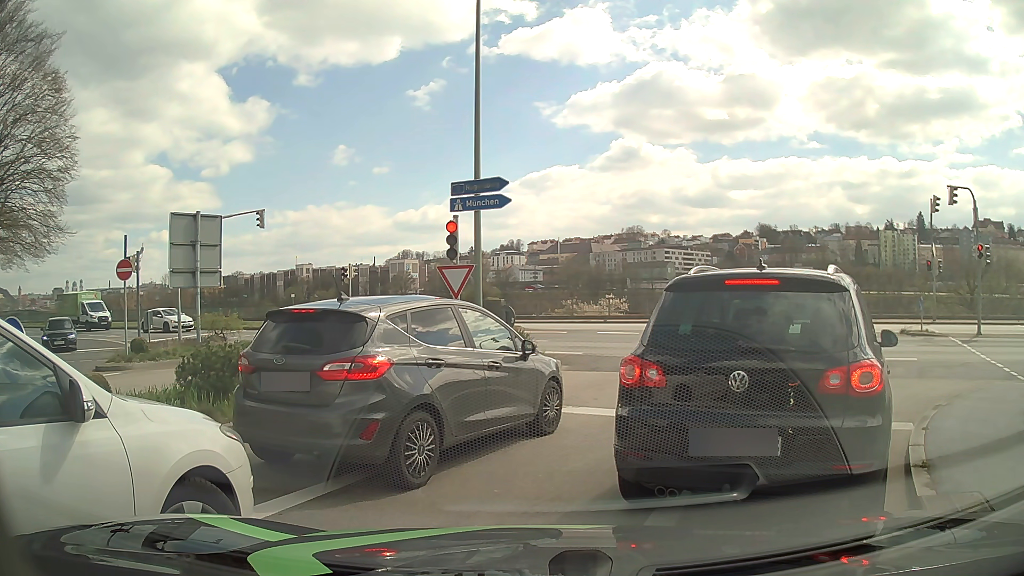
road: tertiary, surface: asphalt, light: Day
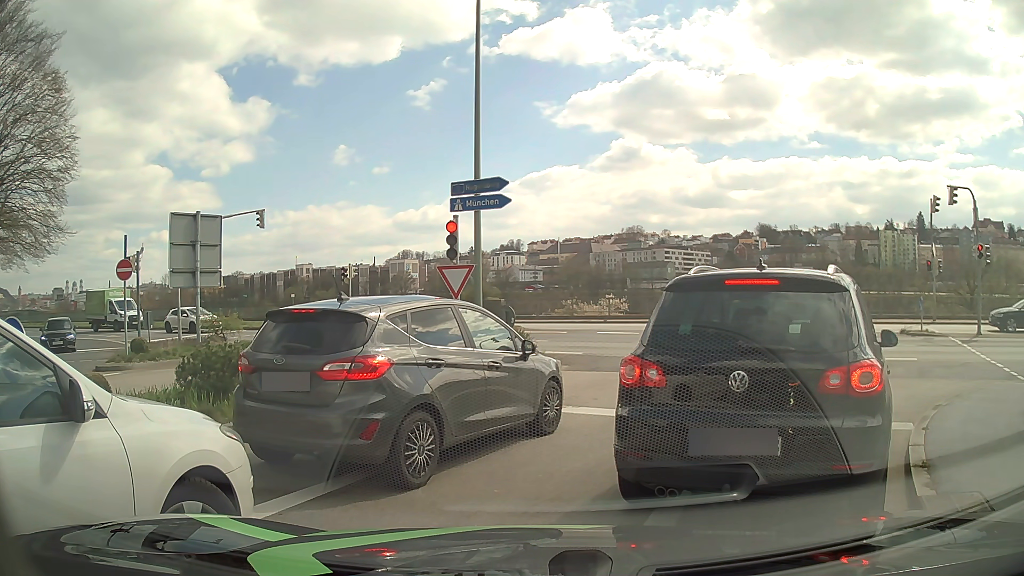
(0.0, 0.0) m; 0°
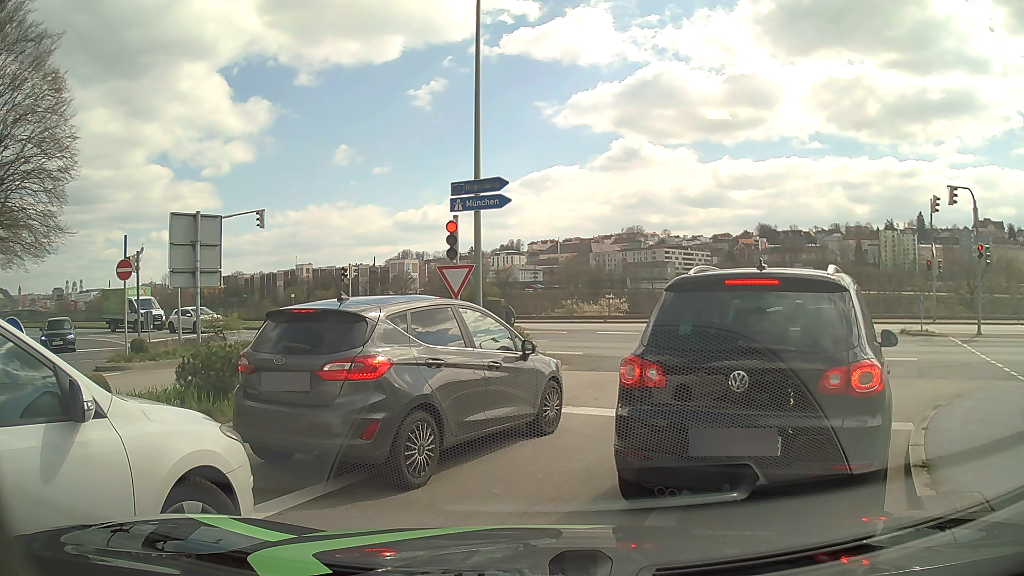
(0.0, 0.0) m; 0°
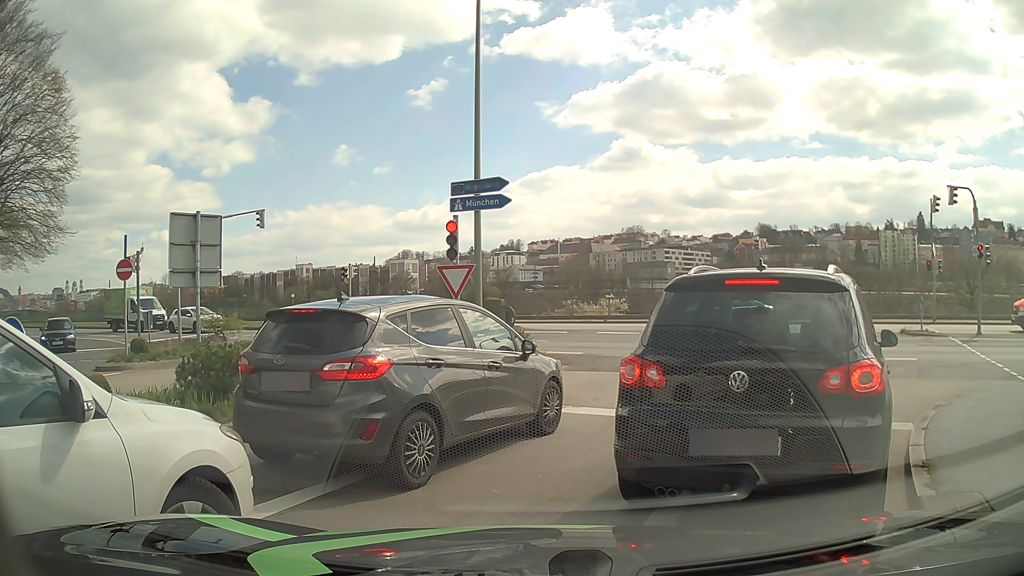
(0.0, 0.0) m; 0°
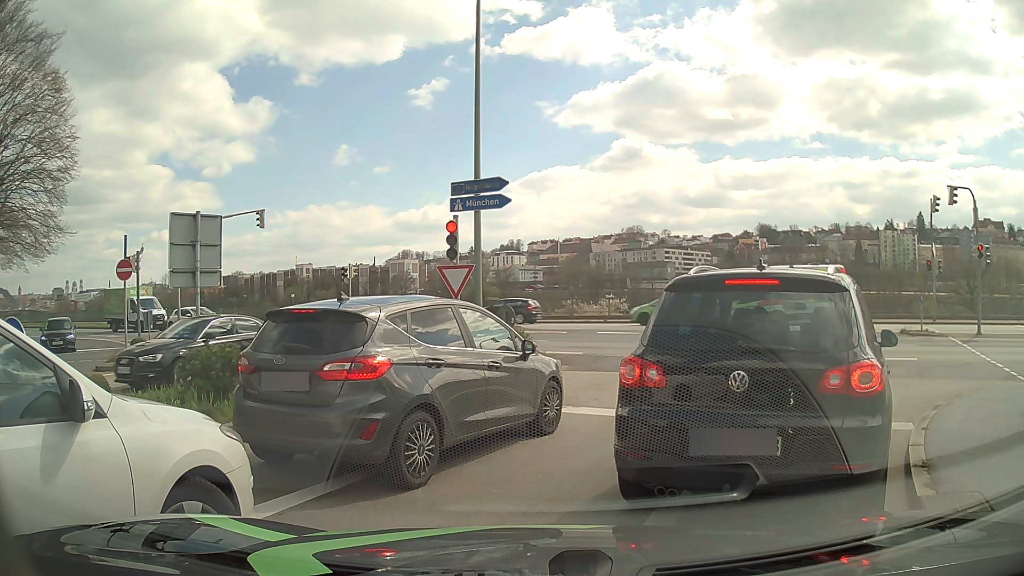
(0.0, 0.0) m; 0°
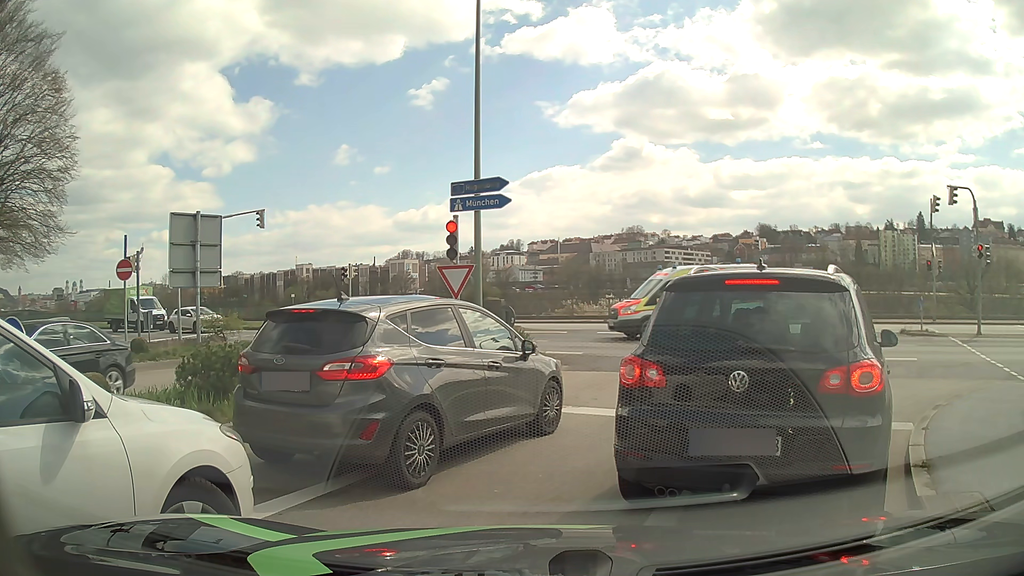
(0.0, 0.0) m; 0°
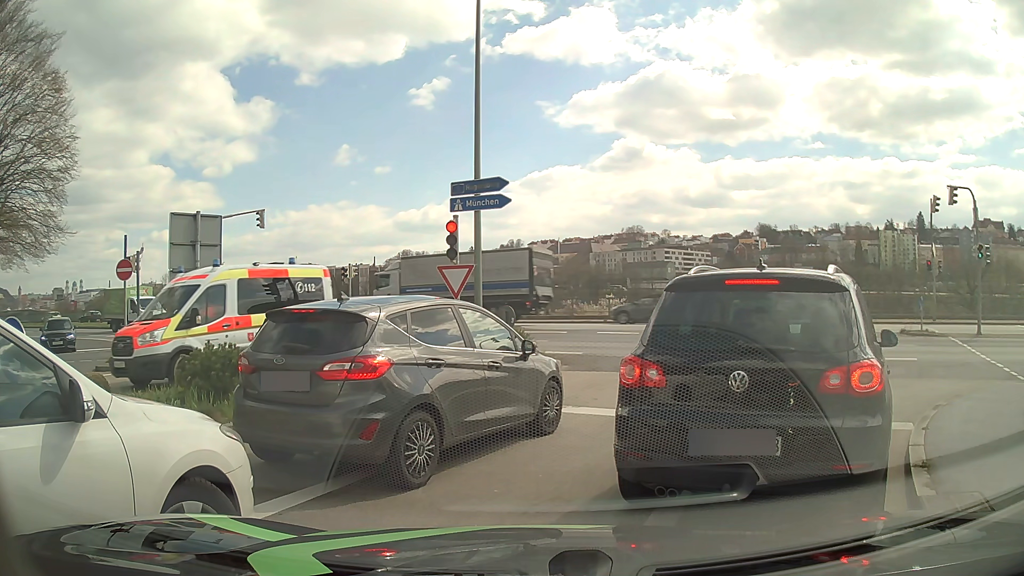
(0.0, 0.0) m; 0°
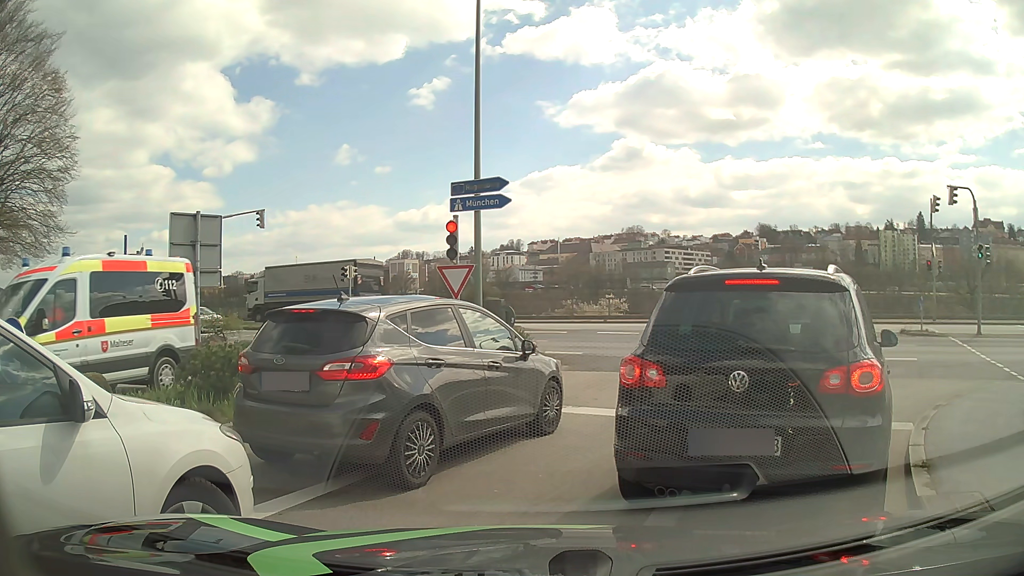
(0.0, 0.0) m; 0°
